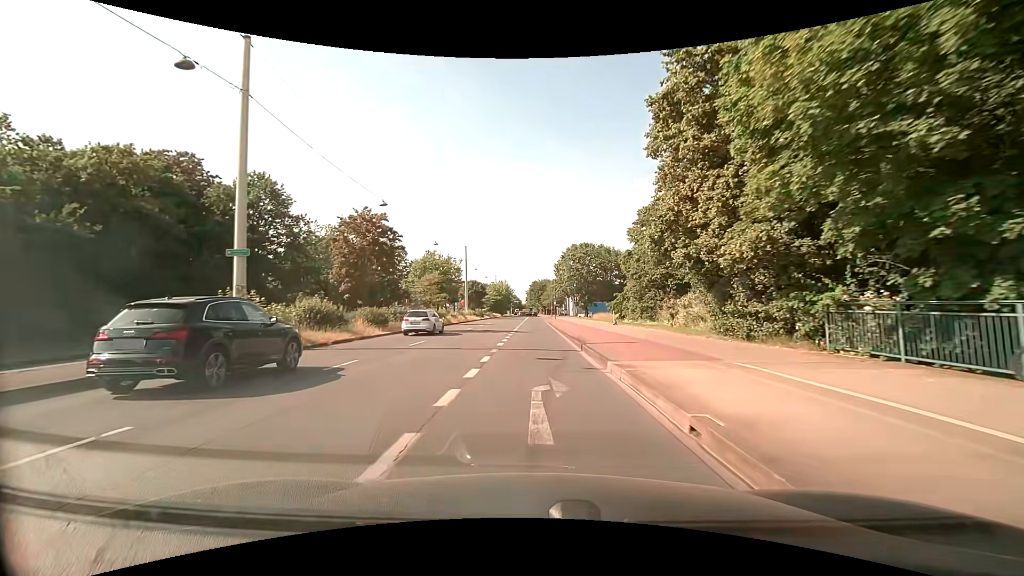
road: primary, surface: asphalt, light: Day
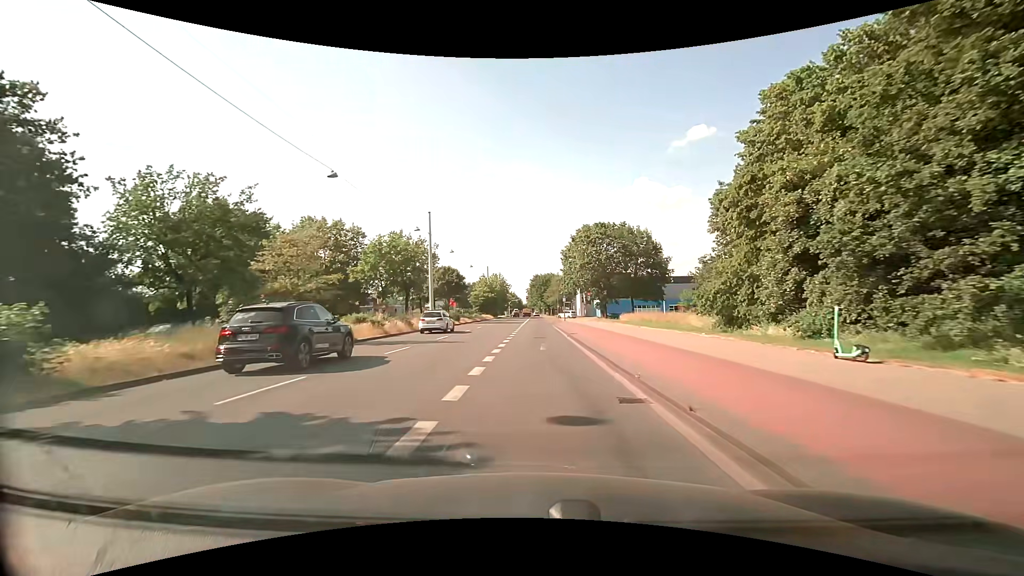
(-0.1, +29.5) m; 0°
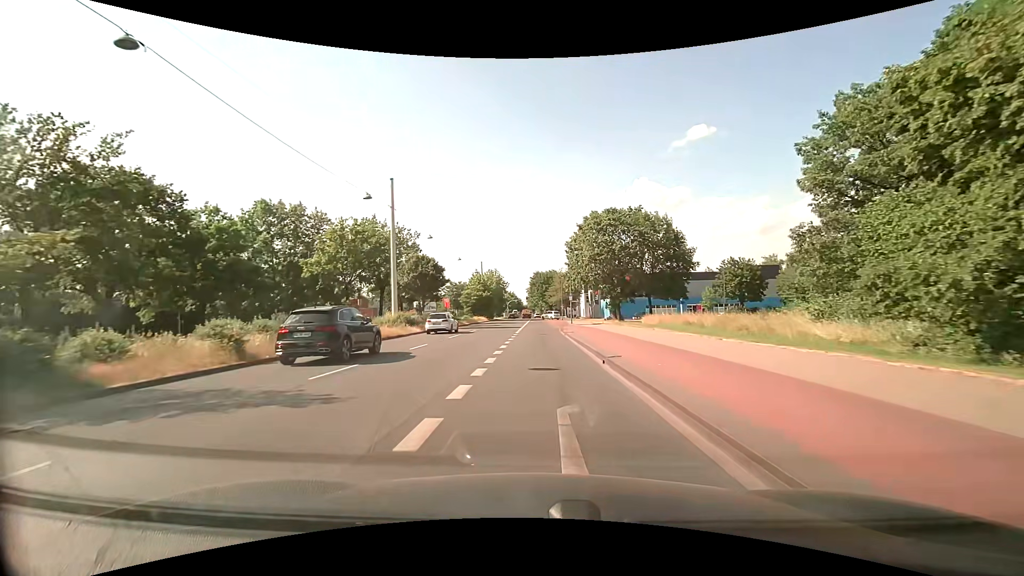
(0.0, +14.2) m; 0°
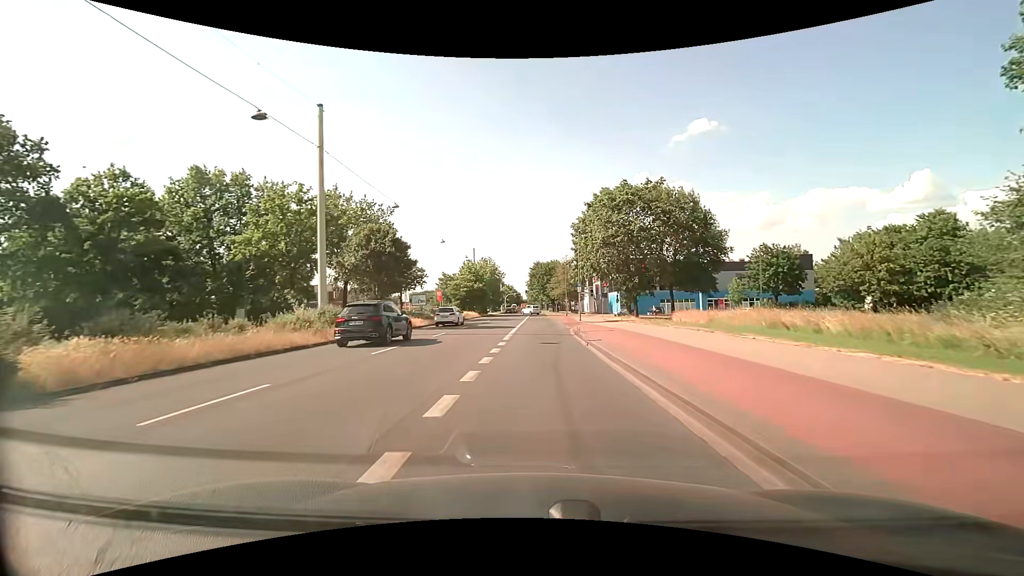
(-0.1, +13.1) m; 0°
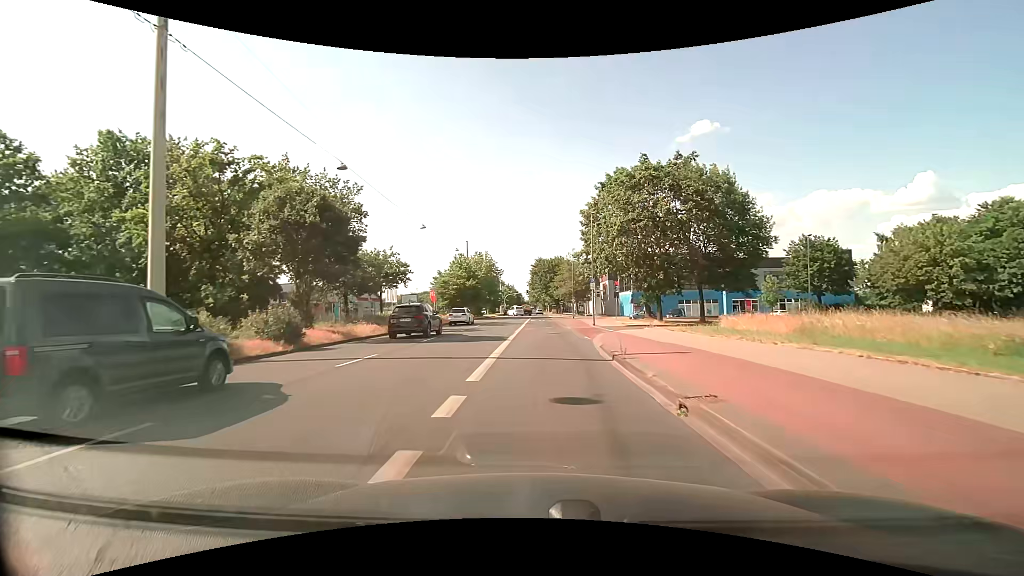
(0.0, +11.4) m; 0°
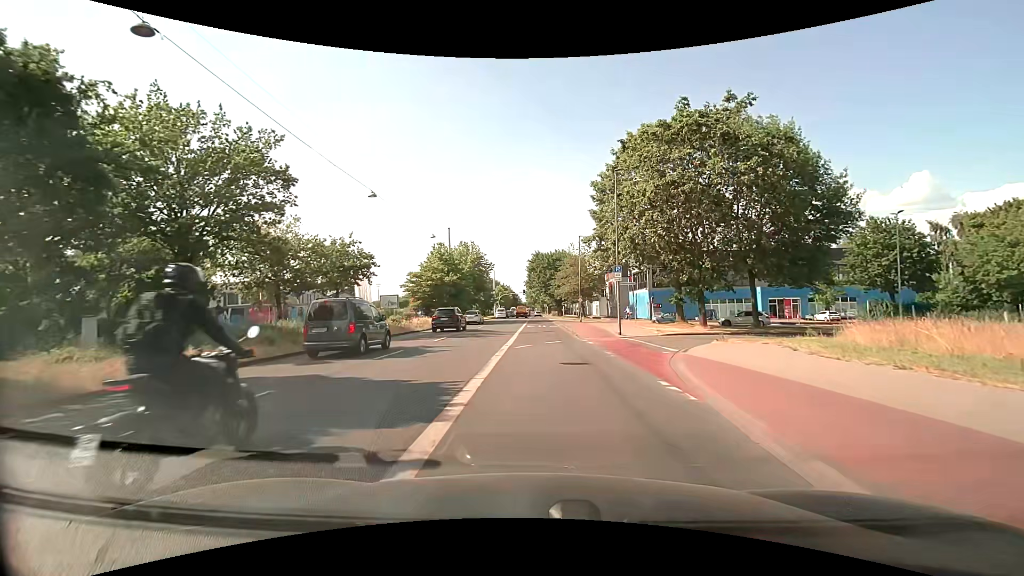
(-0.1, +14.4) m; 0°
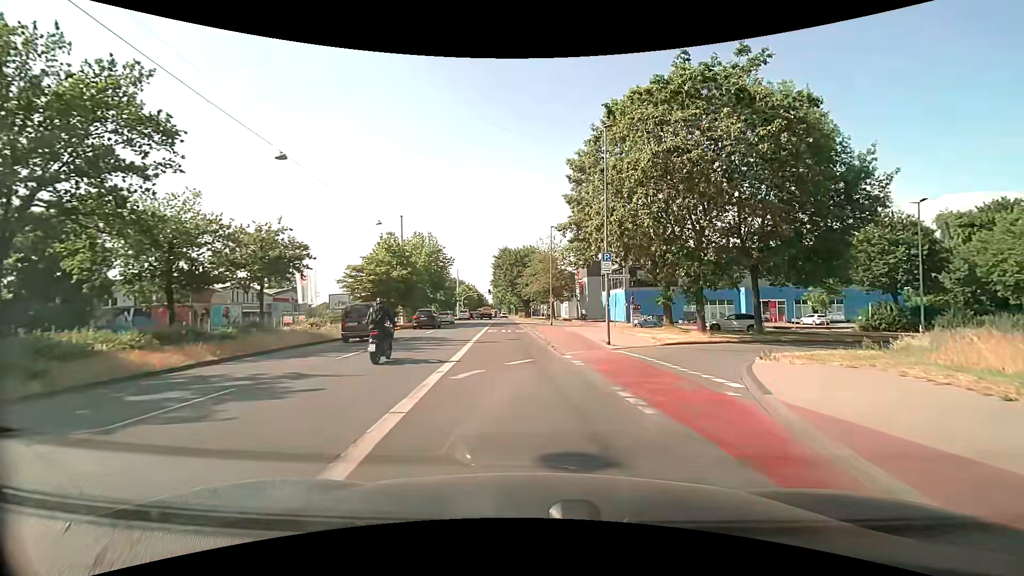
(+0.1, +8.0) m; +3°
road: primary_link
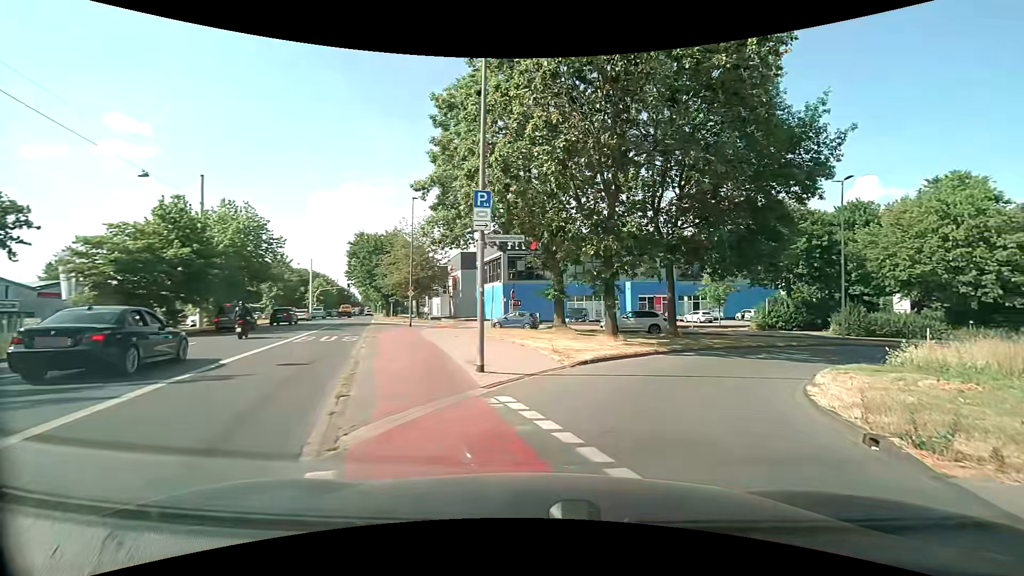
(+1.3, +11.7) m; +13°
